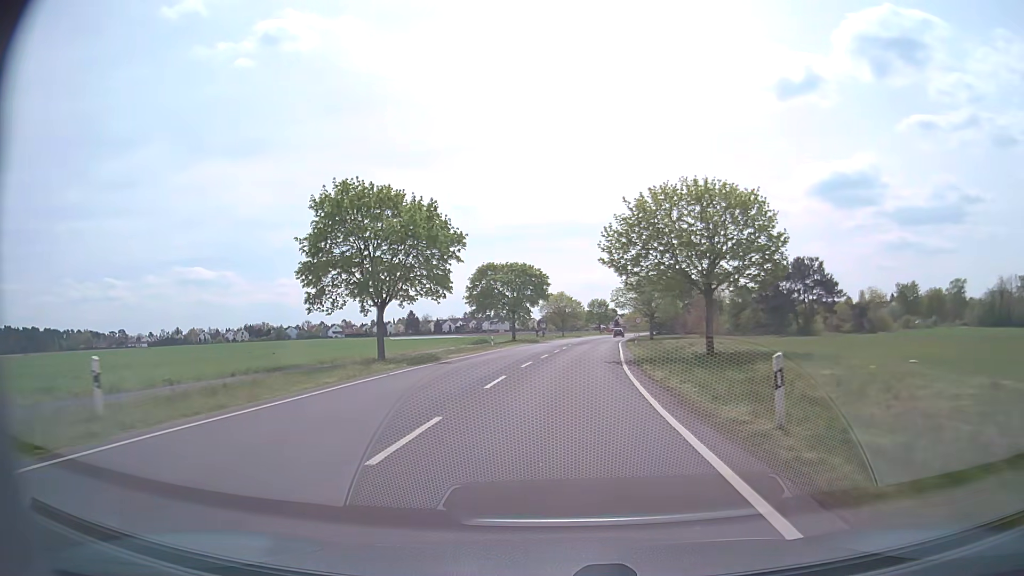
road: secondary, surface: asphalt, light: Day
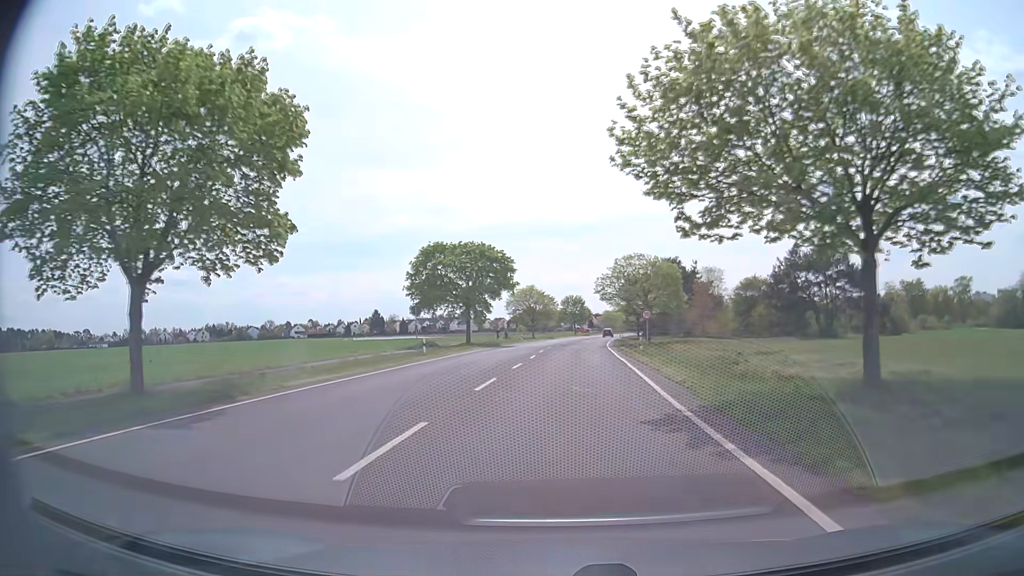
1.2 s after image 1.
(+0.3, +19.9) m; +2°
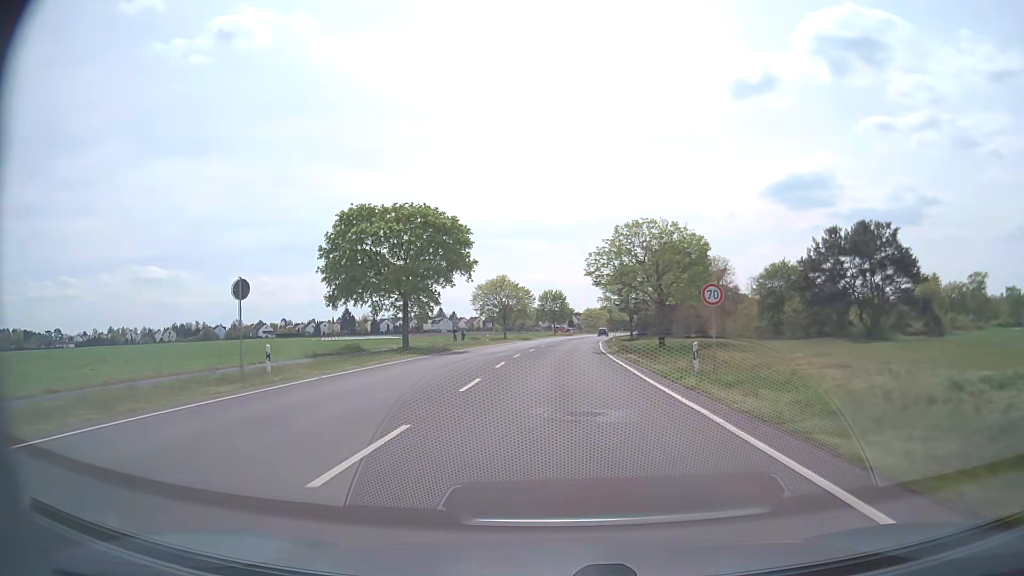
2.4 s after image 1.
(+0.3, +19.7) m; +2°
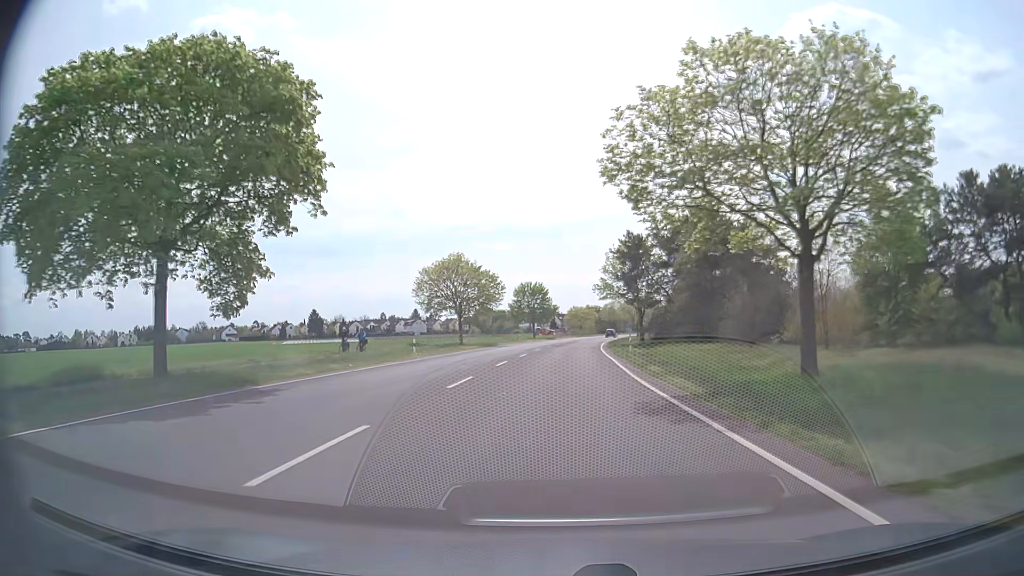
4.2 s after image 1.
(+0.5, +29.1) m; +2°
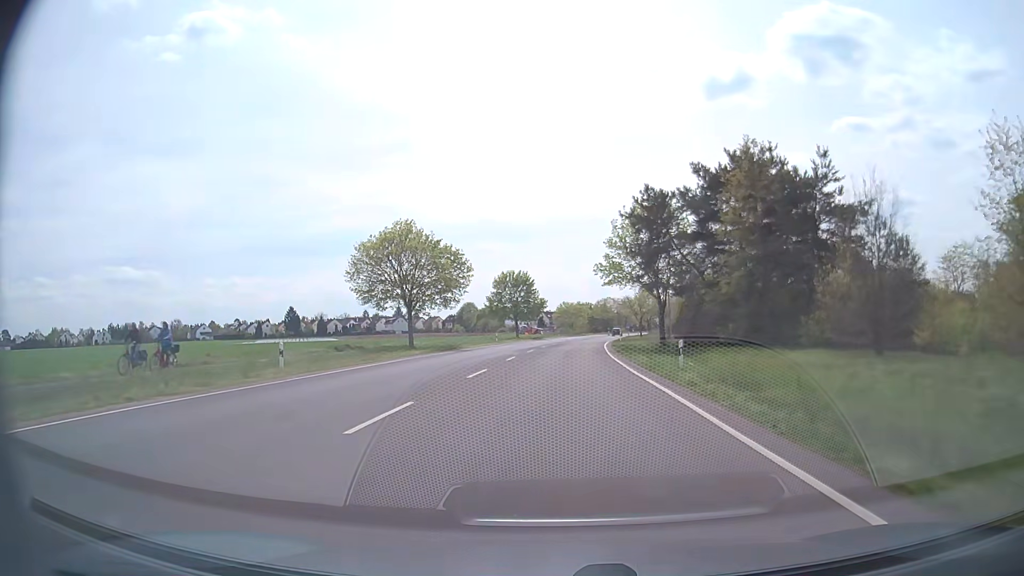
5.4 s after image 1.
(+0.1, +19.1) m; +1°
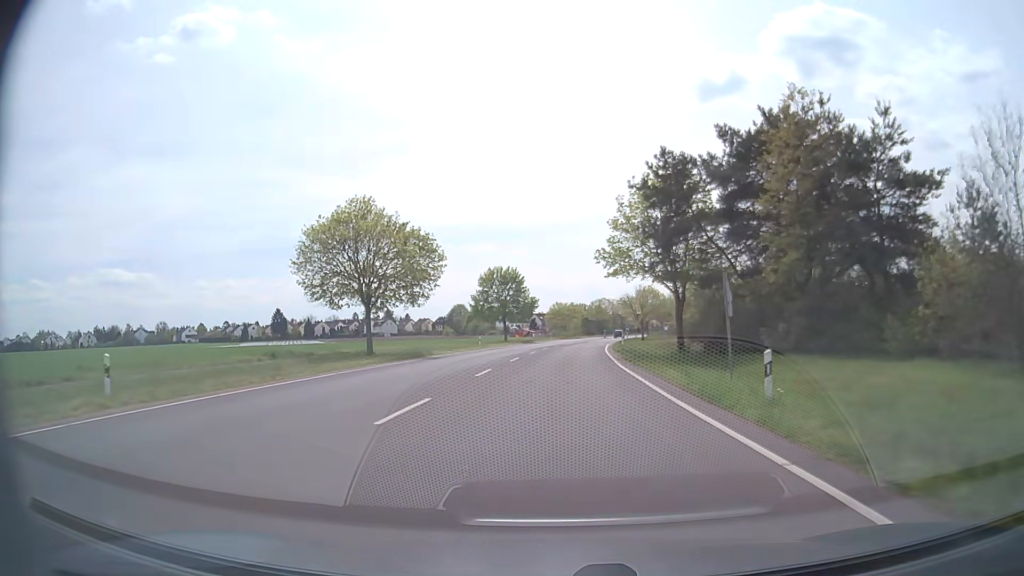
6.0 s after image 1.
(0.0, +9.5) m; 0°
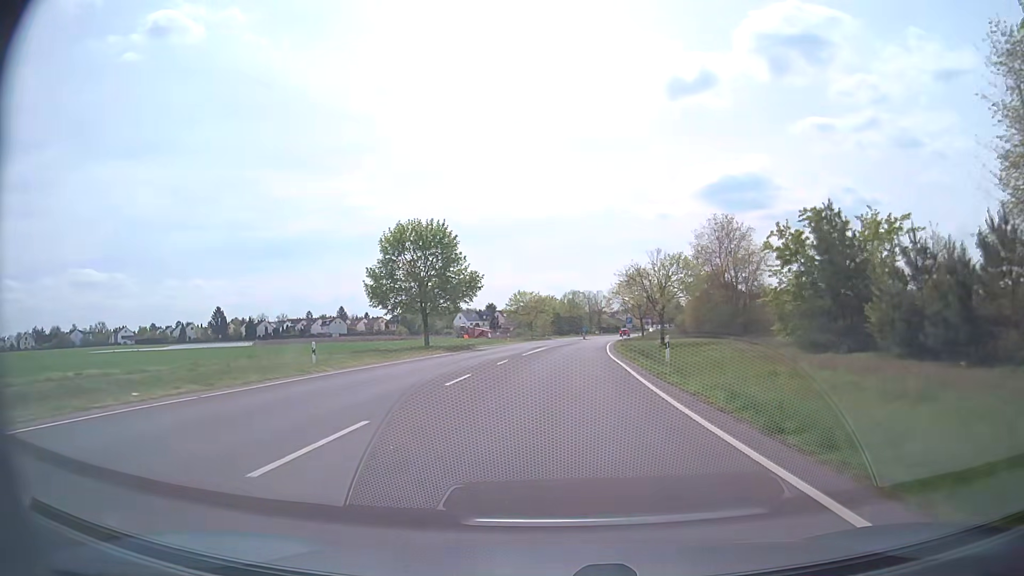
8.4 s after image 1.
(+0.9, +37.2) m; +3°
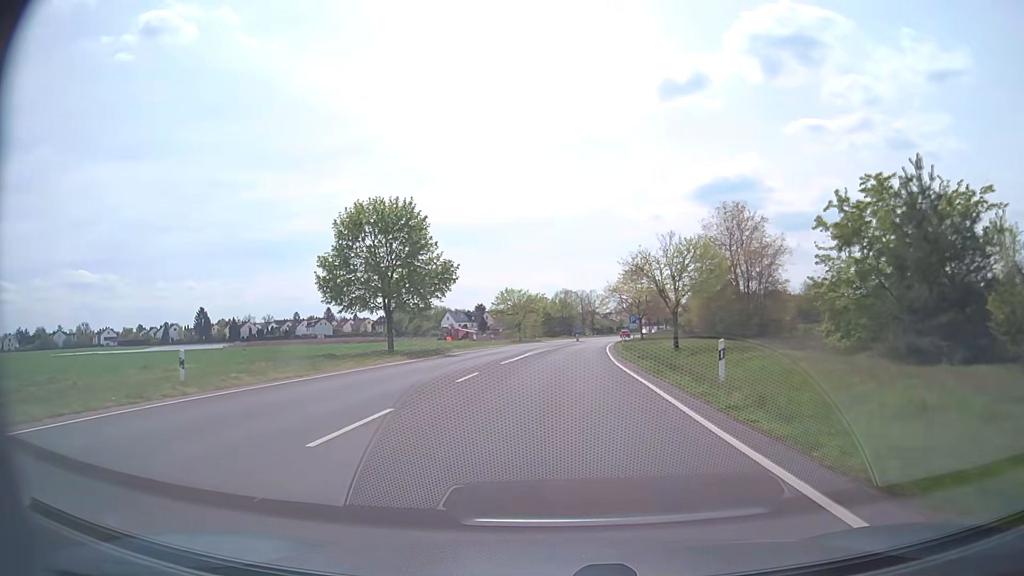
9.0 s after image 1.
(0.0, +9.1) m; +1°
(0, +10) (0, +20) (+1, +30) (+1, +40) (+2, +50) (+2, +60) (+3, +70) (+4, +80) (+5, +90) (+7, +100) m
